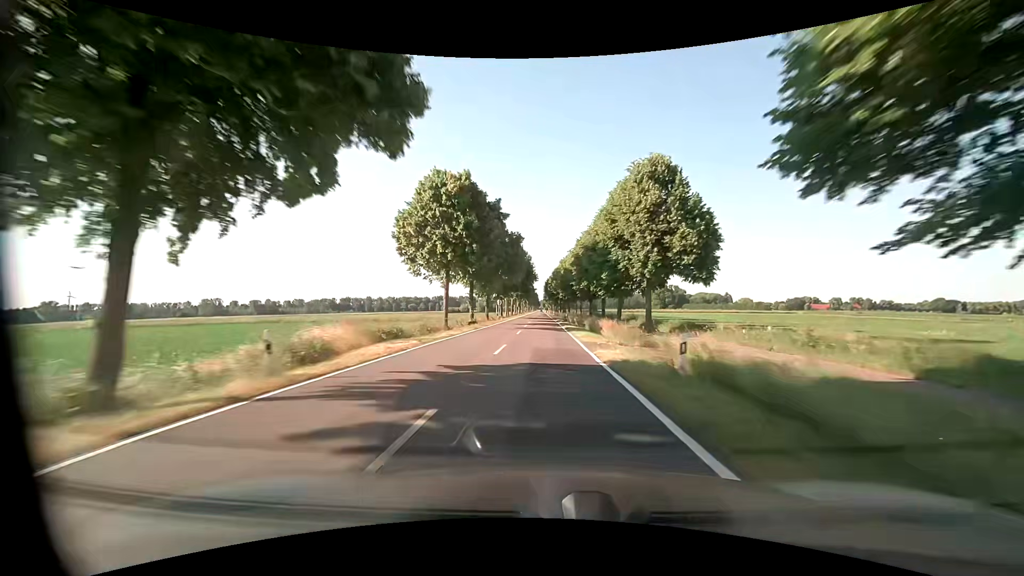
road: tertiary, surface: asphalt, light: Day
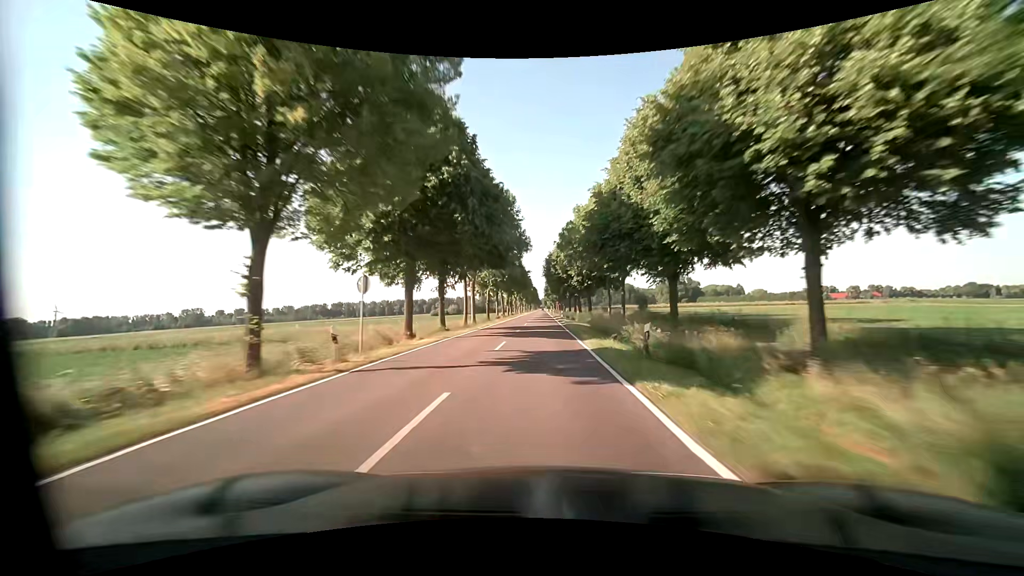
(+0.2, +47.0) m; +1°
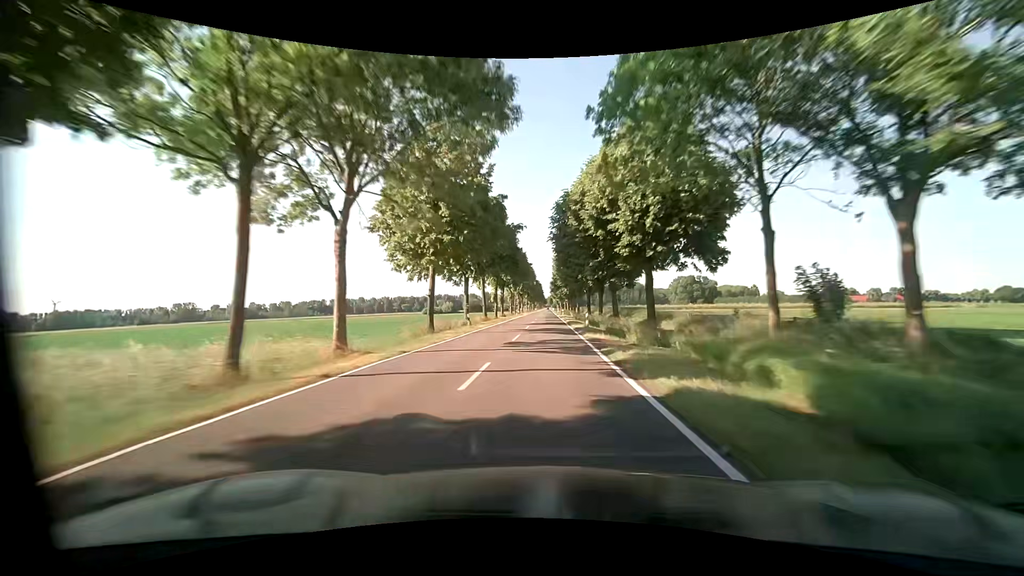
(-0.5, +32.0) m; -1°
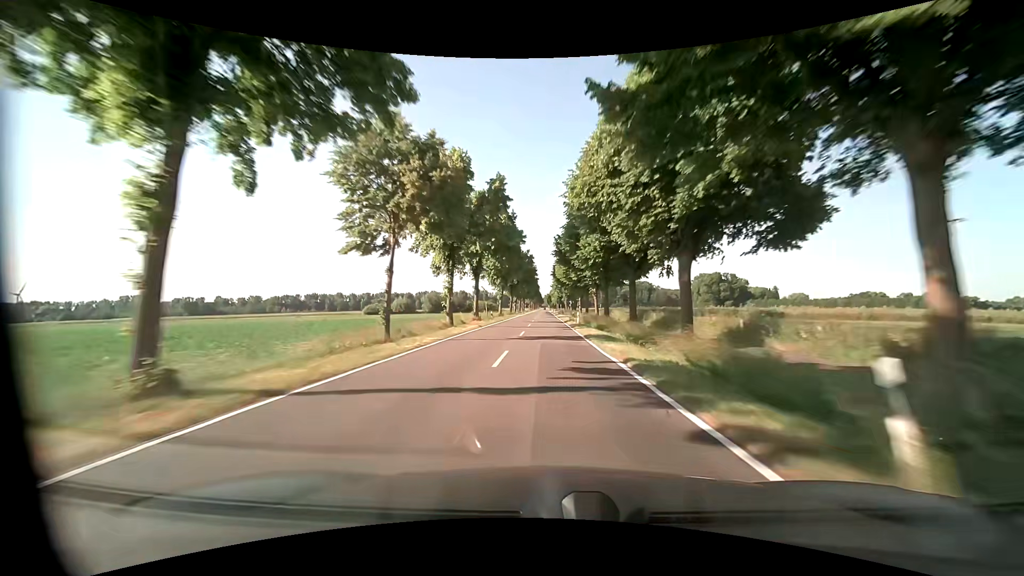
(+0.3, +81.3) m; +1°
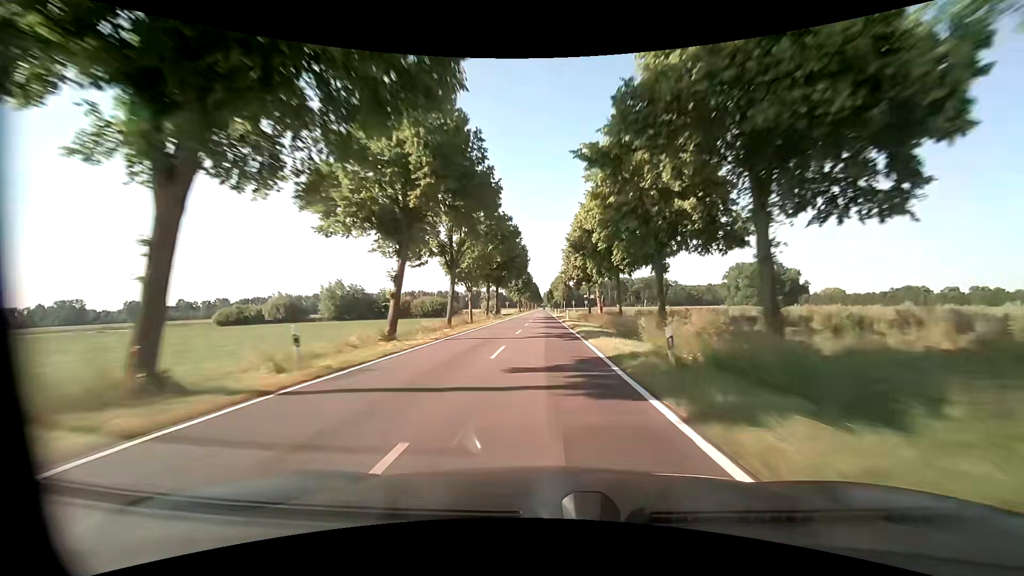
(0.0, +82.4) m; 0°
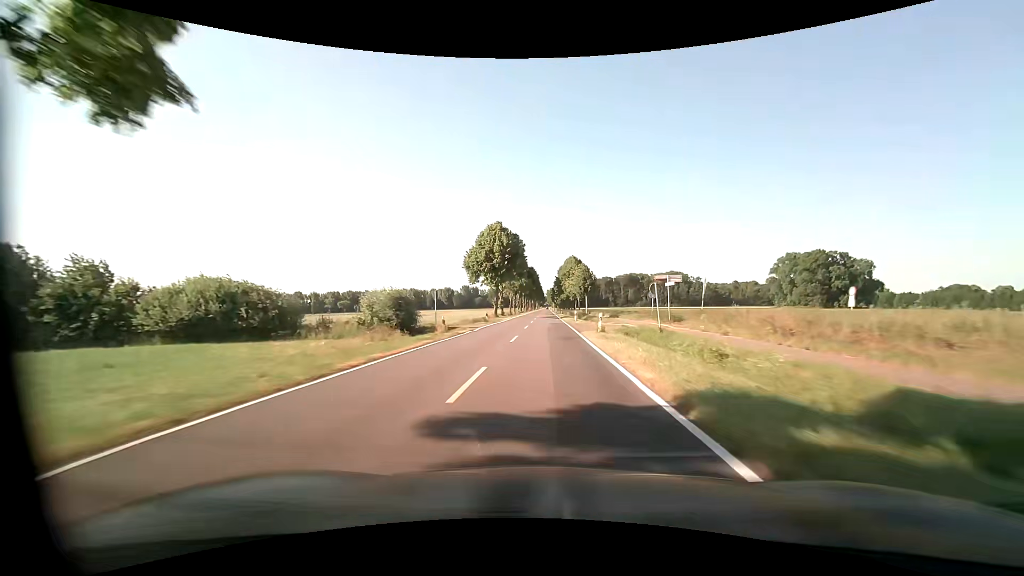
(-0.1, +66.2) m; 0°
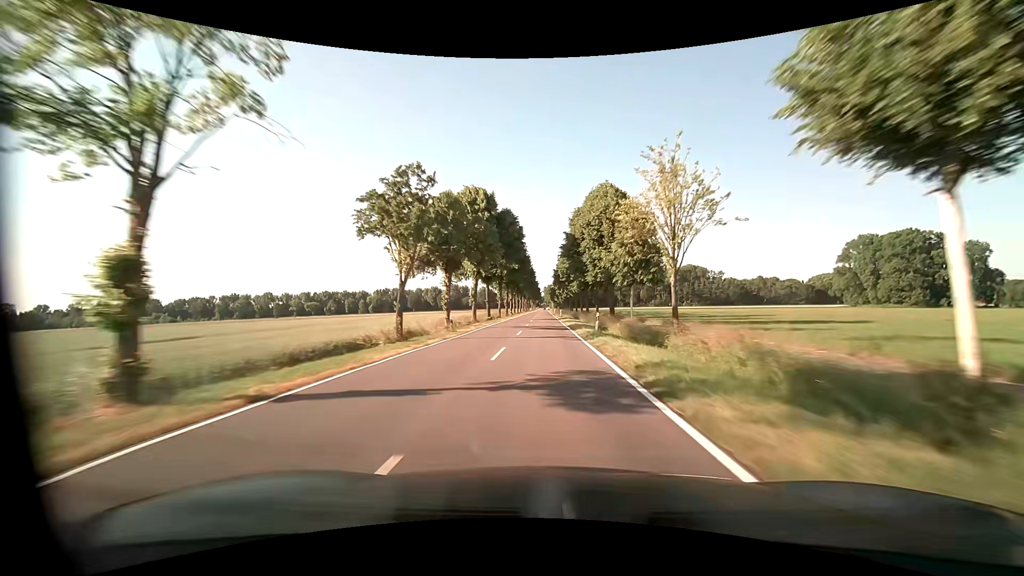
(+0.1, +66.4) m; 0°
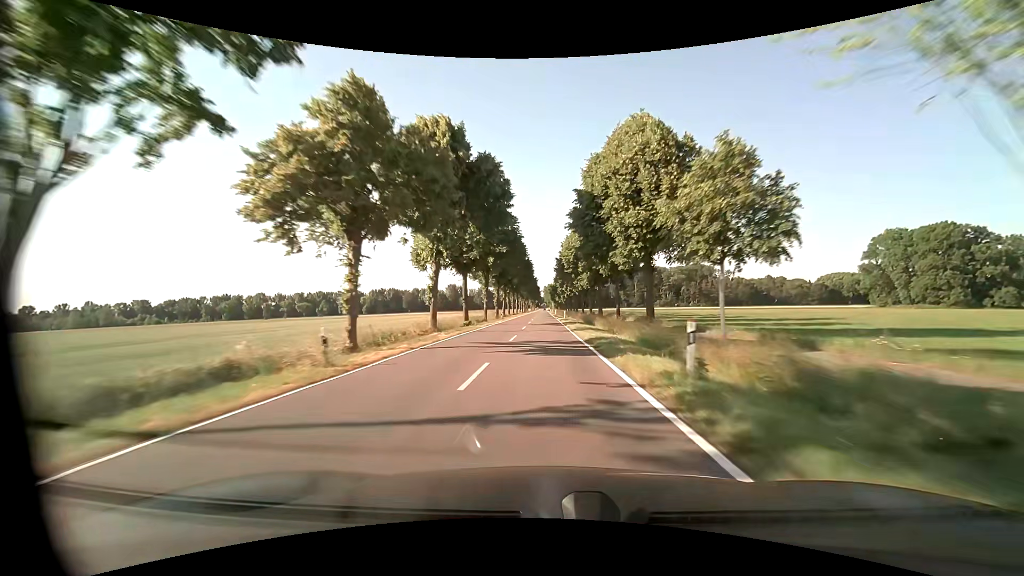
(0.0, +16.6) m; 0°
(0, +10) (0, +20) (0, +30) (0, +40) (0, +50) (0, +60) (0, +70) (0, +80) (-1, +90) (-1, +100) m
